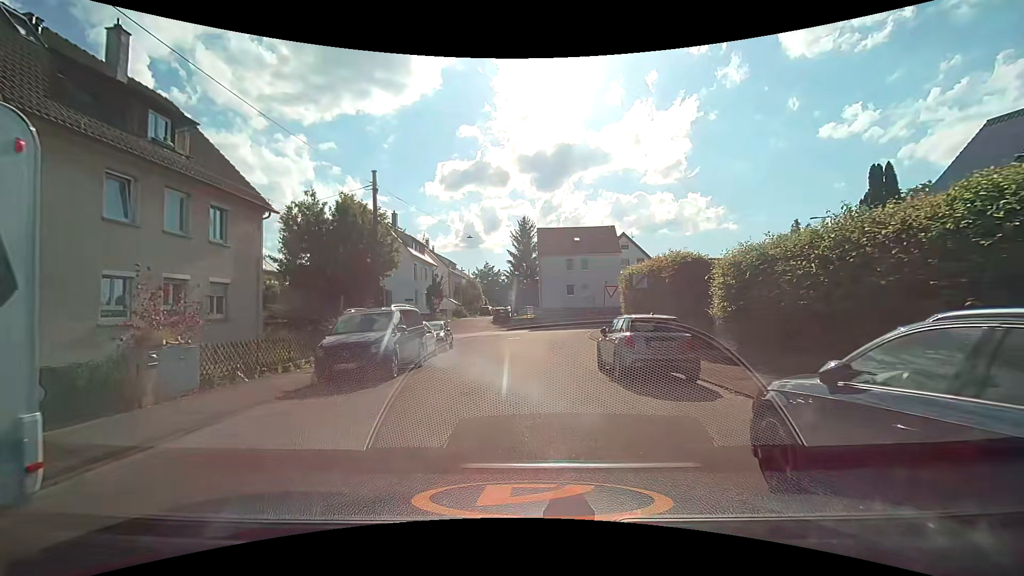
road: residential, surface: asphalt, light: Day
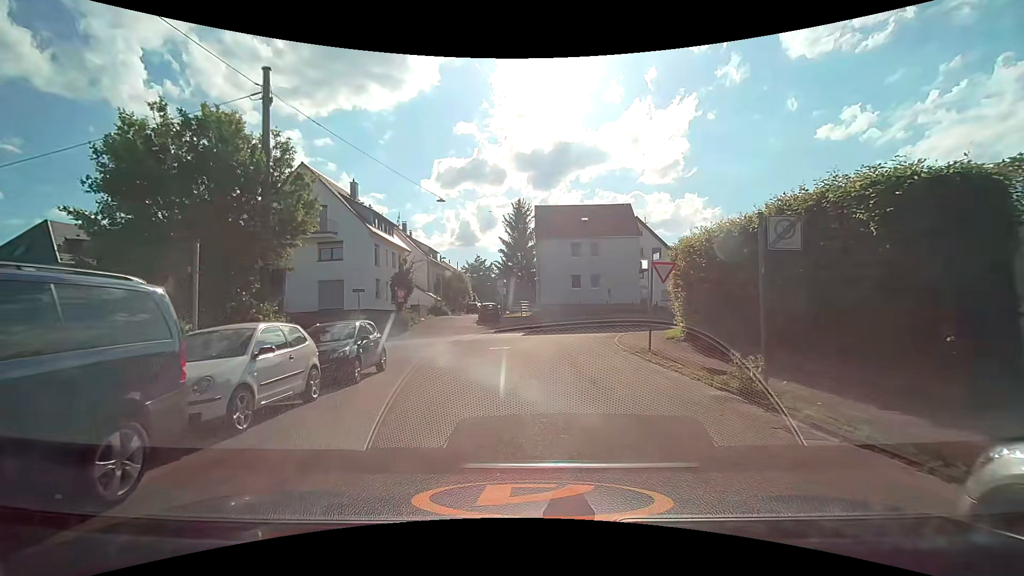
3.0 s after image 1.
(-0.1, +11.5) m; +1°
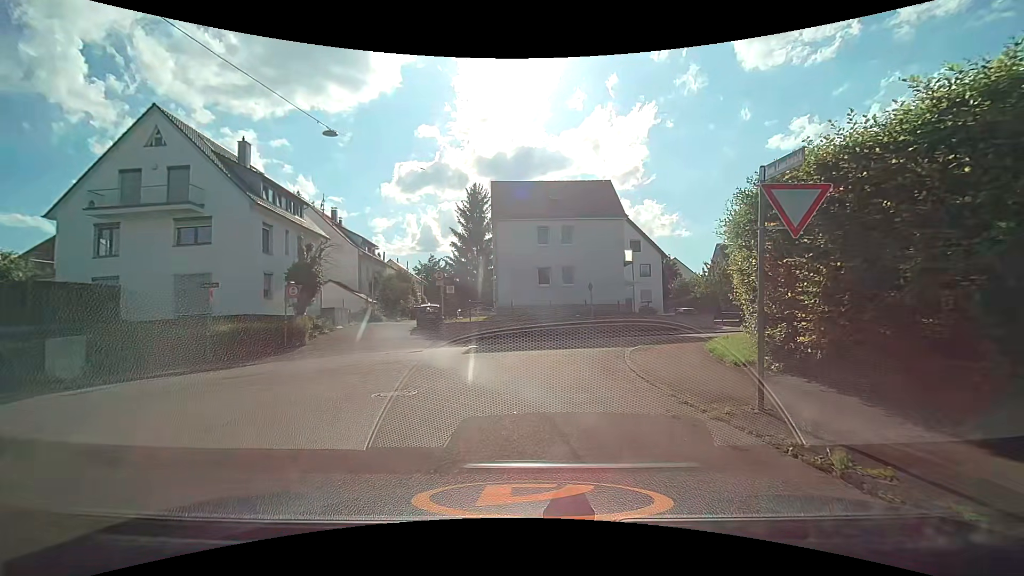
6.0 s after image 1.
(+0.3, +10.4) m; +3°
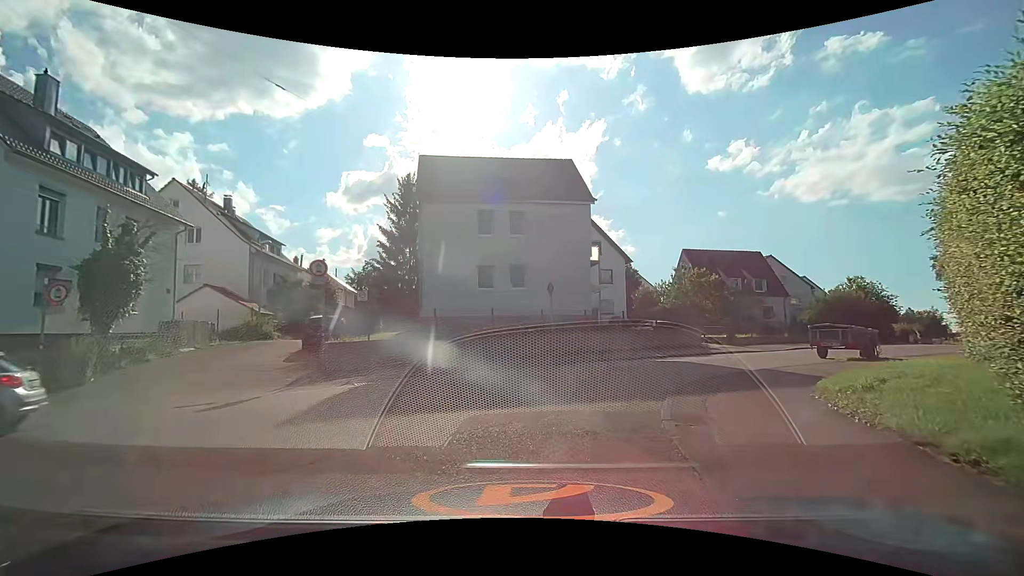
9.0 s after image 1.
(+0.5, +8.8) m; +8°
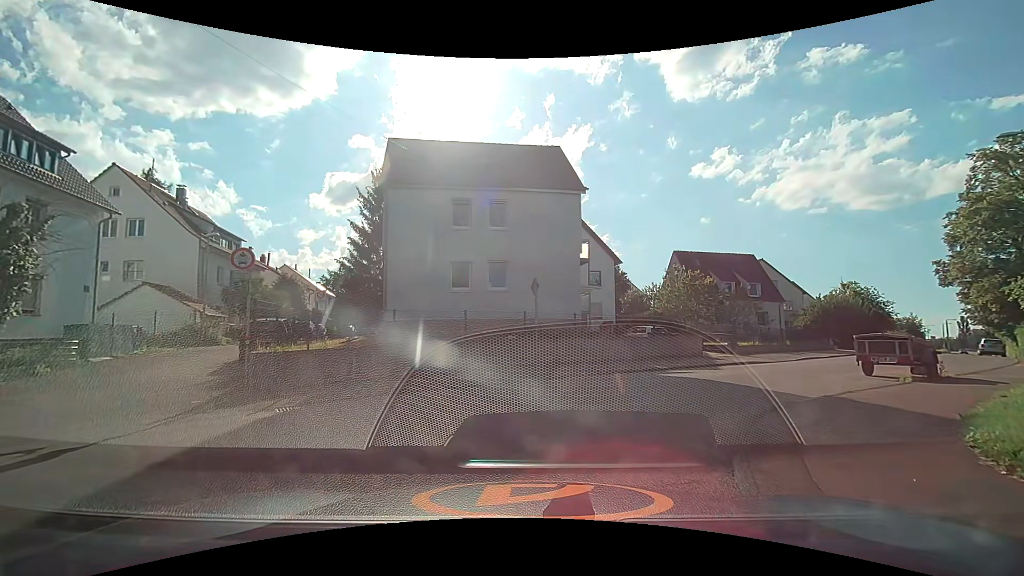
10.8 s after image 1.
(0.0, +3.1) m; +2°
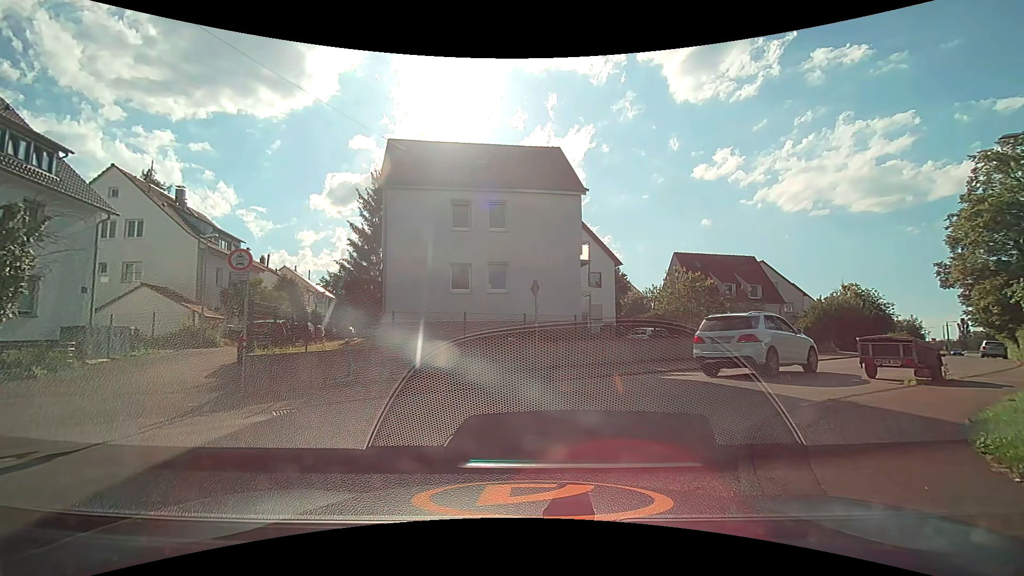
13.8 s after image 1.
(0.0, +0.2) m; 0°
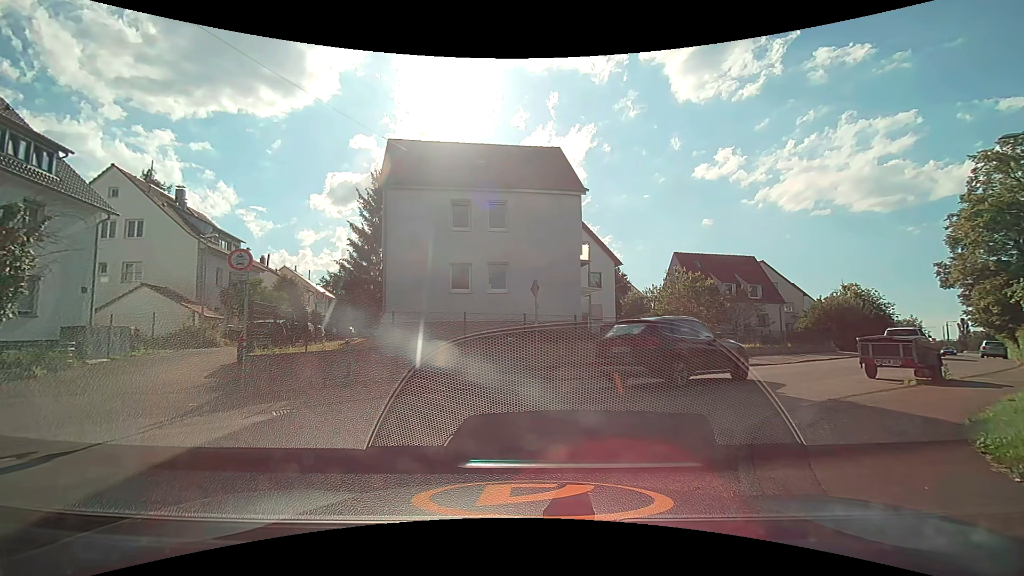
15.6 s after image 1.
(0.0, 0.0) m; 0°
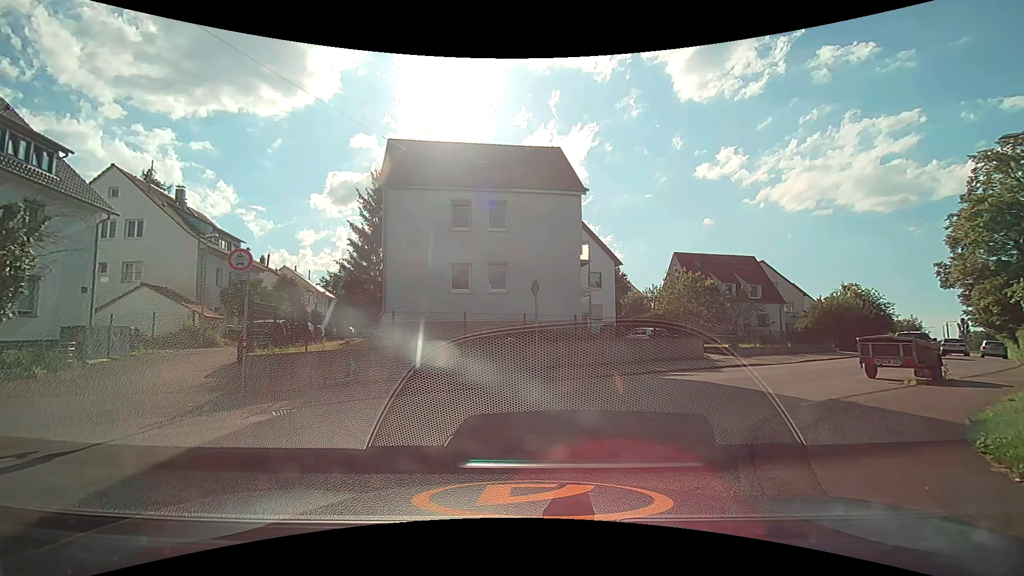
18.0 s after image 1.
(0.0, 0.0) m; 0°
(0, +10) (+6, +18) (+14, +25) (+21, +32) (+28, +39) (+34, +47) (+41, +54) (+48, +61) (+54, +69) (+61, +76) m
